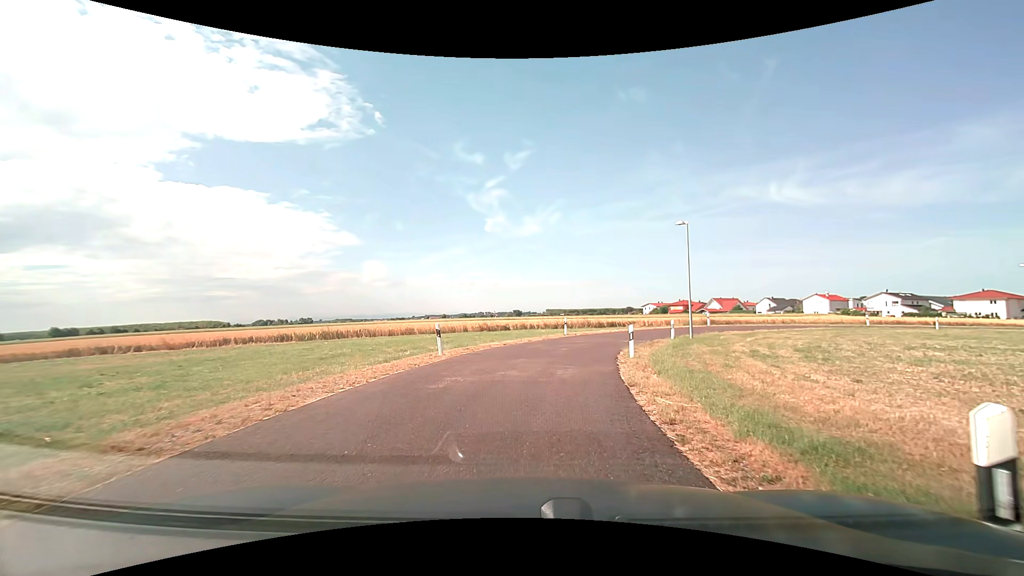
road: residential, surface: asphalt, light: Day
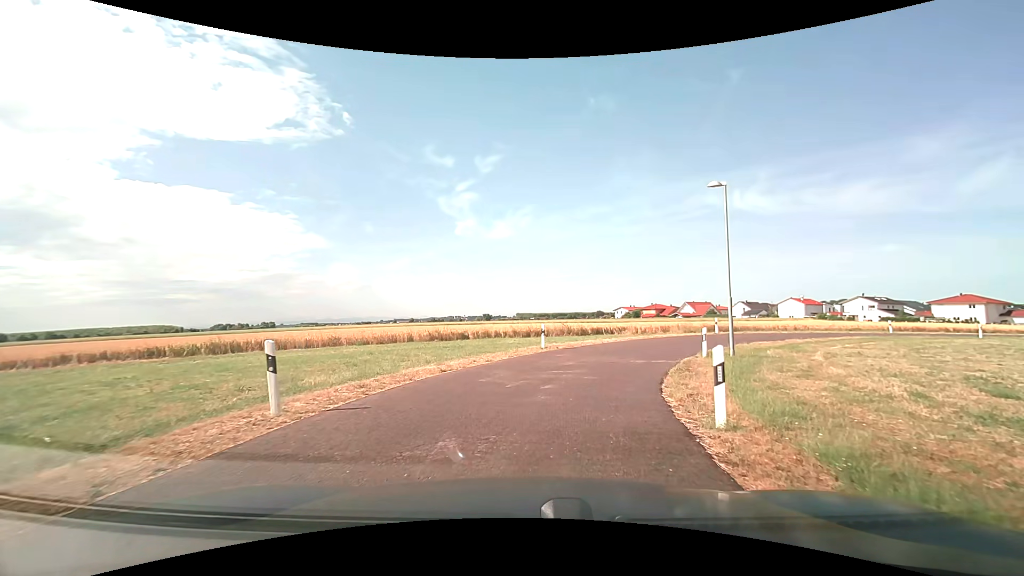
(+0.2, +9.1) m; +3°
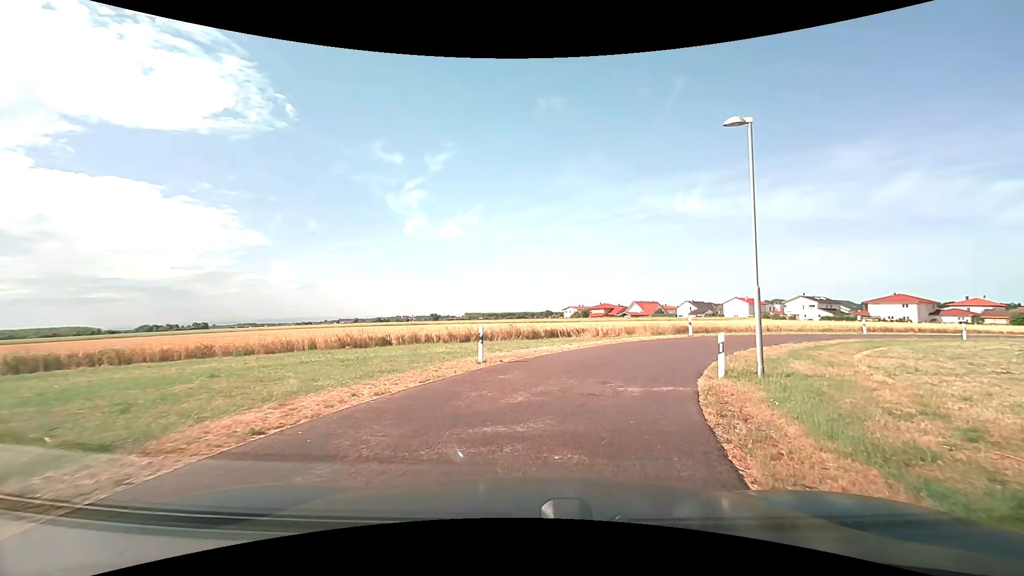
(+0.3, +6.3) m; +5°
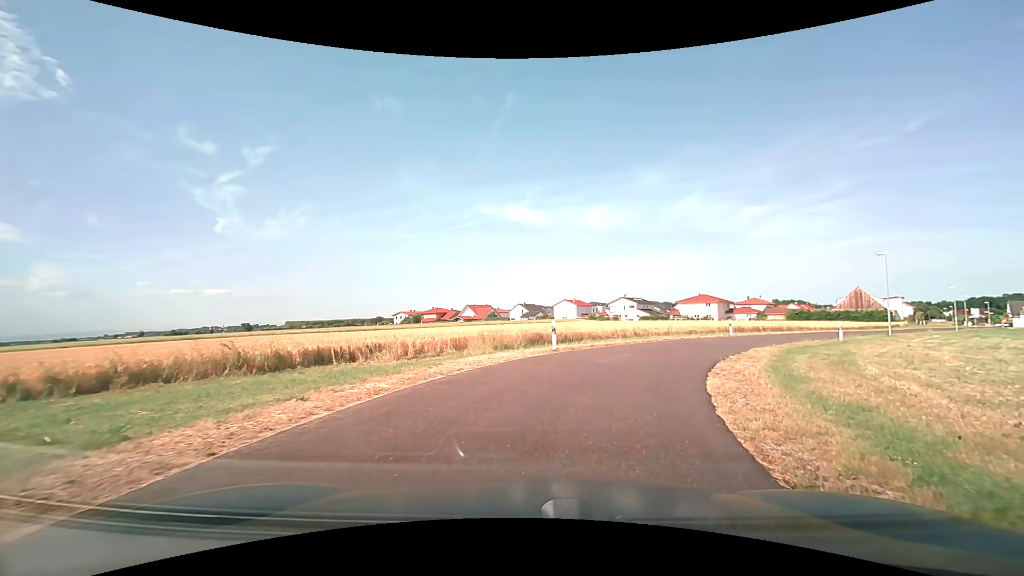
(+2.1, +12.5) m; +19°
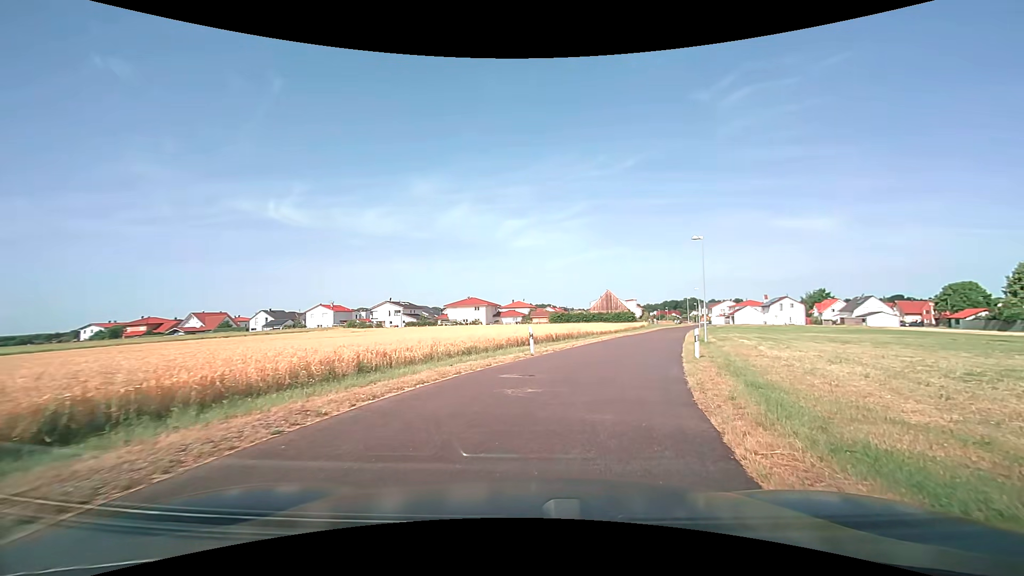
(+3.5, +15.8) m; +25°
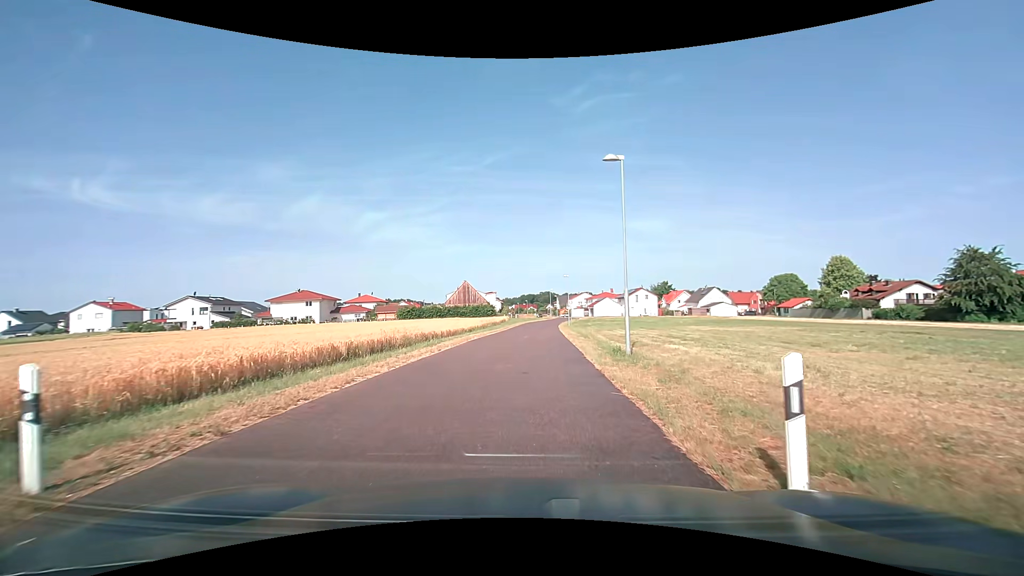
(+2.7, +15.0) m; +17°
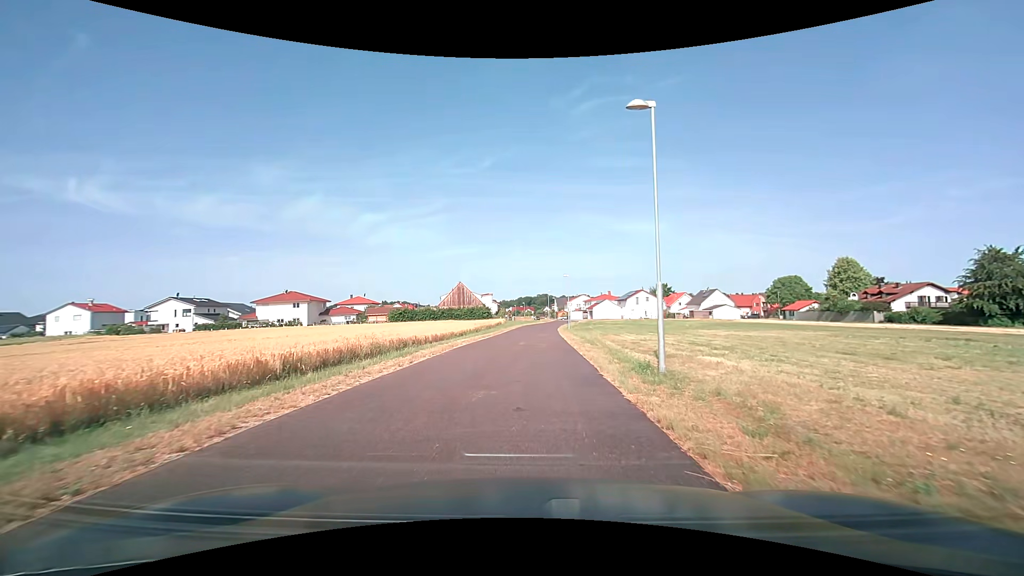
(+0.1, +4.1) m; +1°
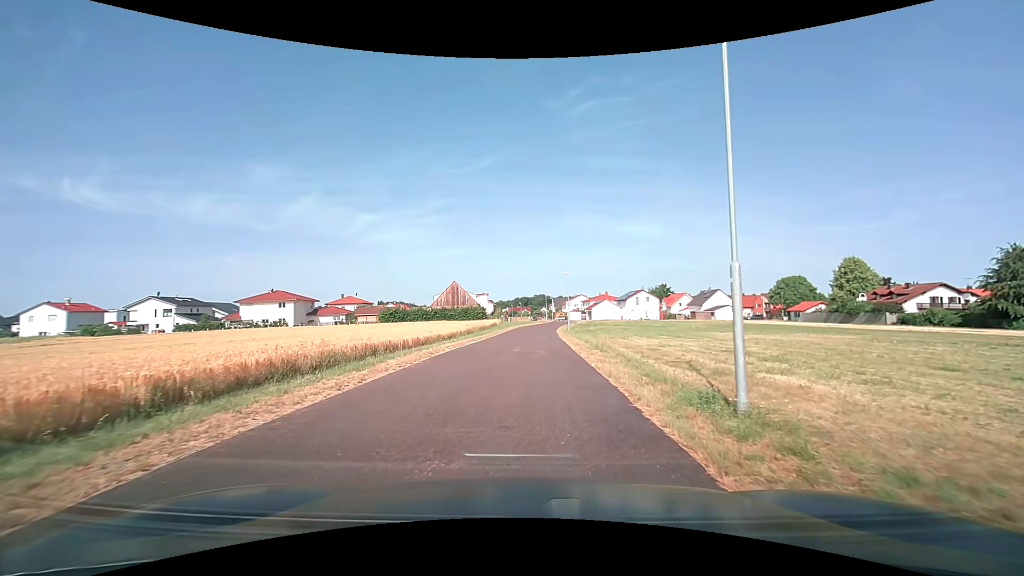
(0.0, +4.2) m; 0°
(0, +10) (0, +20) (+1, +30) (+1, +40) (+1, +50) (+2, +60) (+3, +70) (+5, +80) (+7, +89) (+8, +99) m
